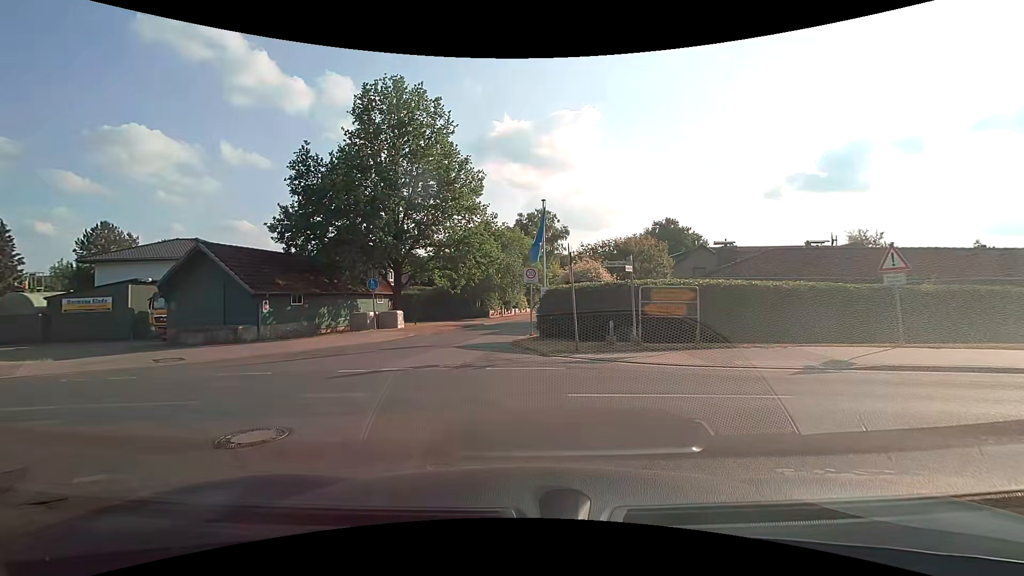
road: residential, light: Day
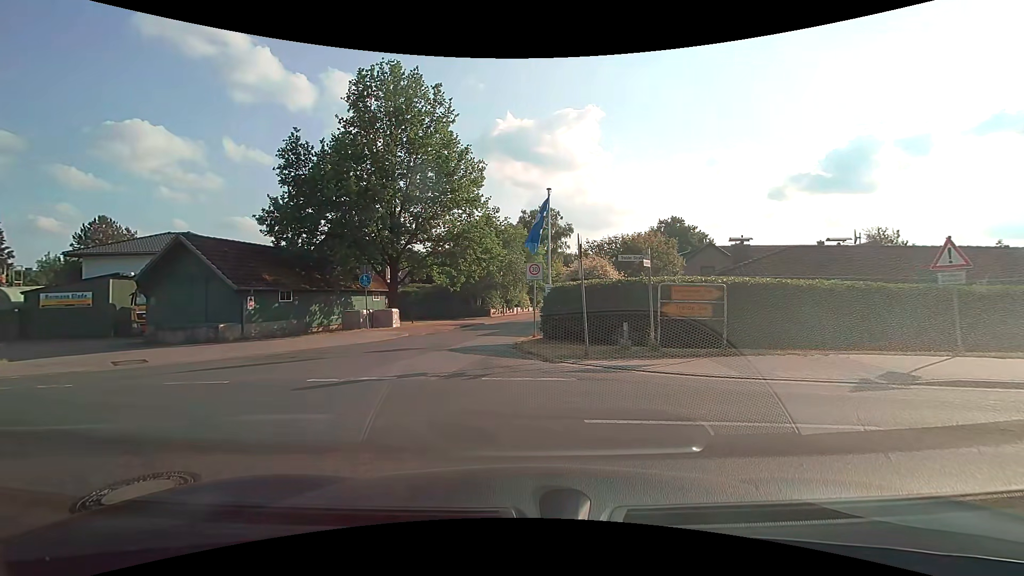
(0.0, +1.5) m; -1°
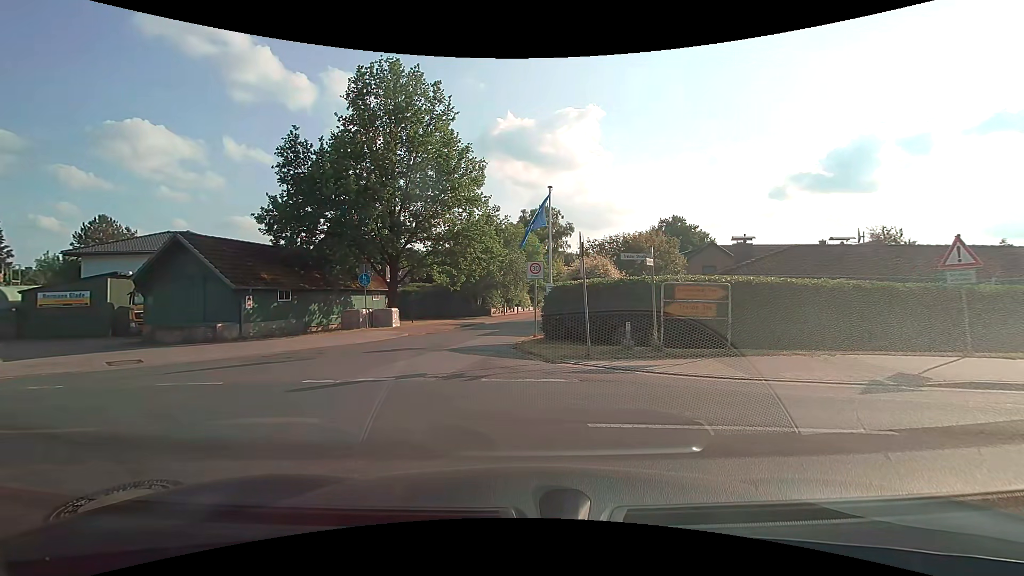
(0.0, +0.2) m; 0°
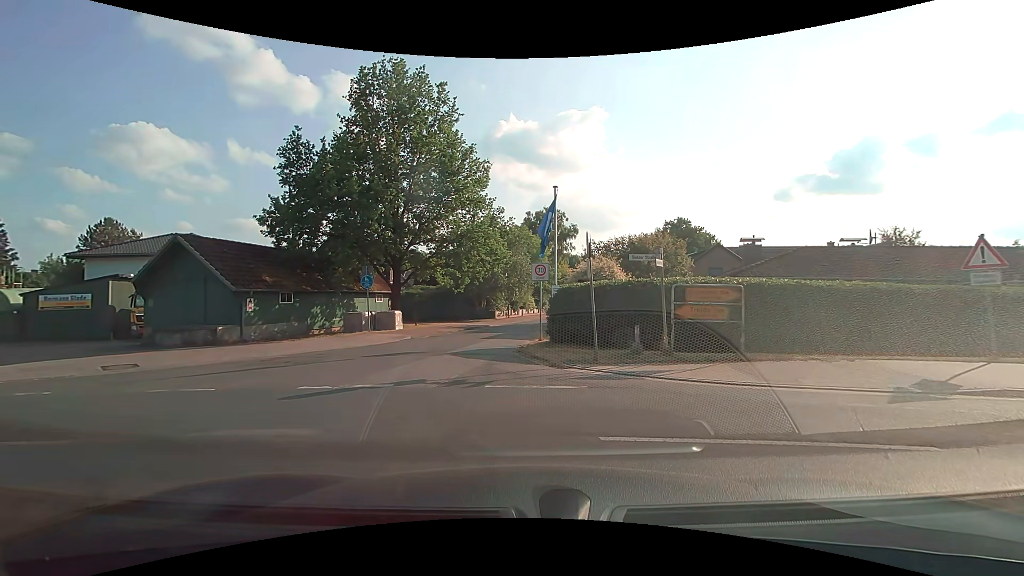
(0.0, +0.5) m; 0°
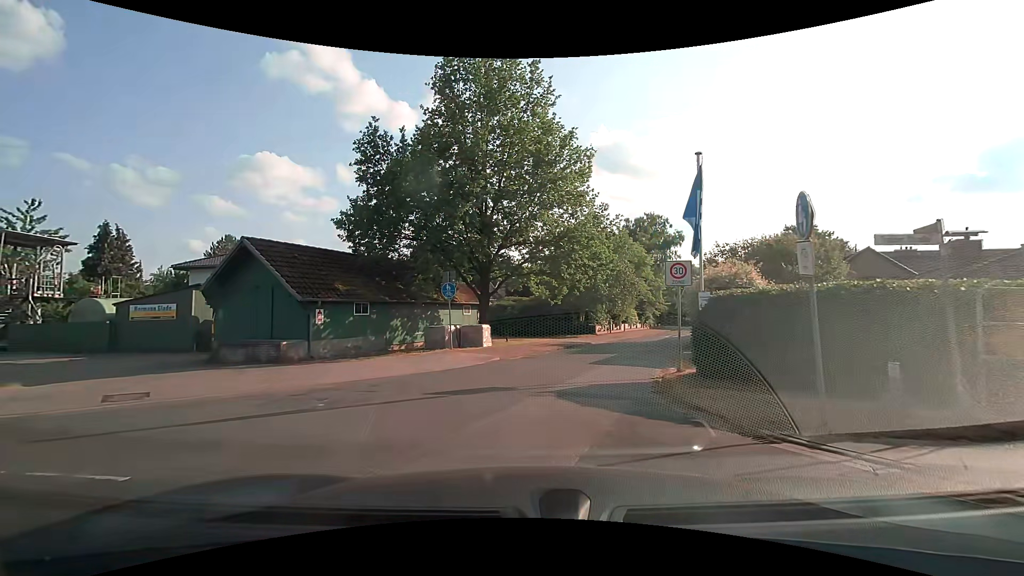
(-0.4, +4.9) m; -9°
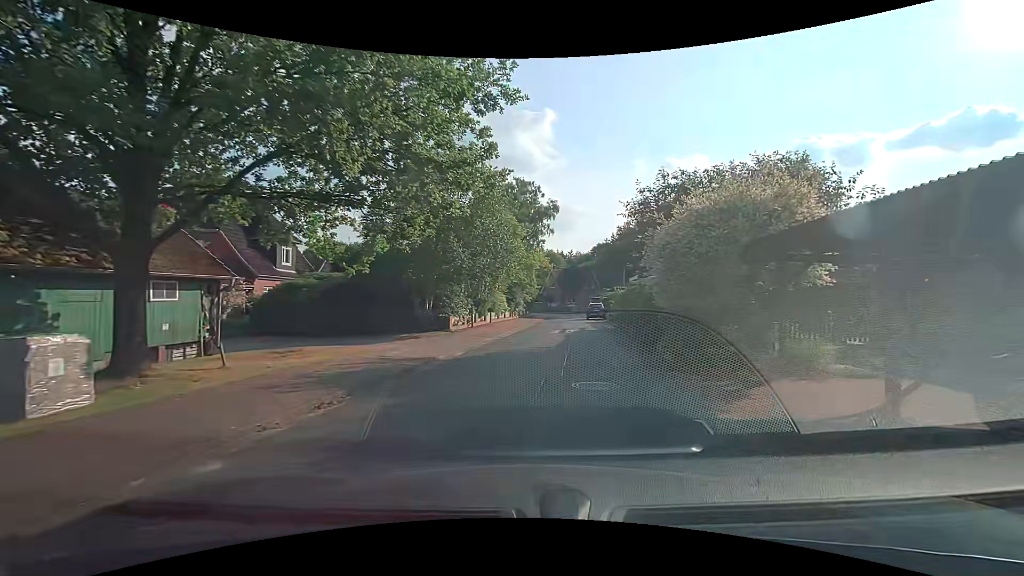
(+1.5, +15.6) m; +15°
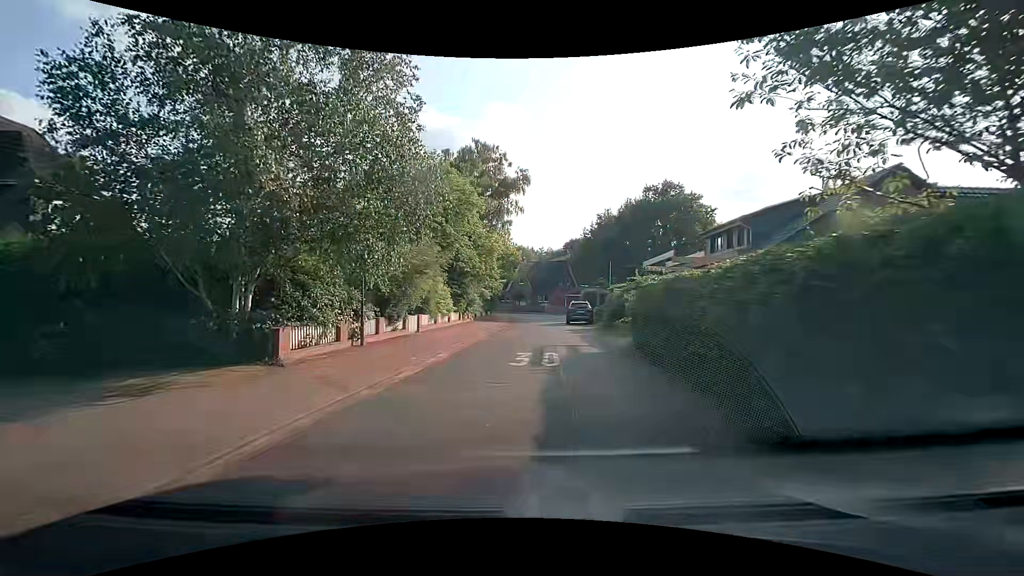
(+0.8, +13.9) m; +3°
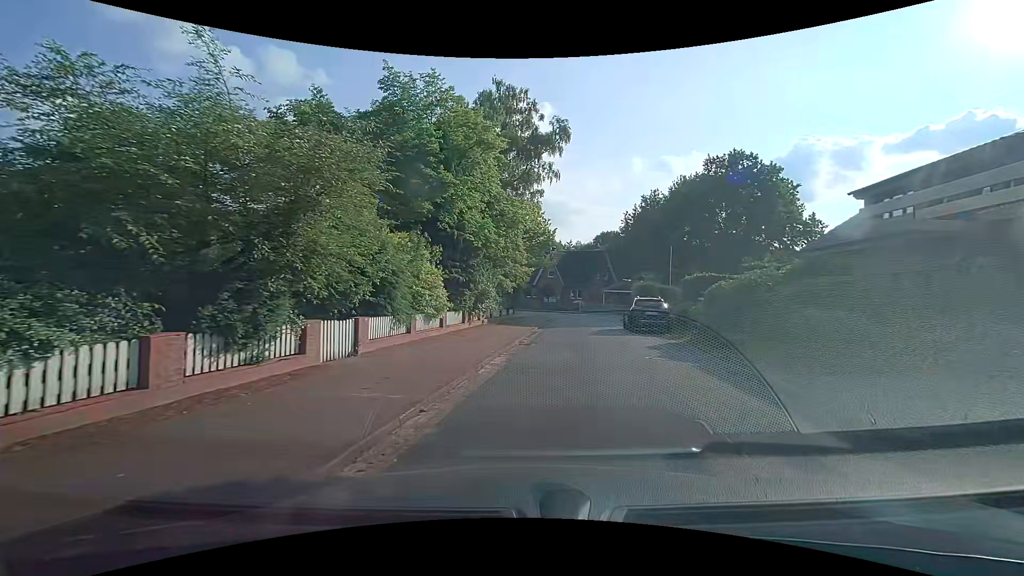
(-0.5, +11.8) m; -4°
